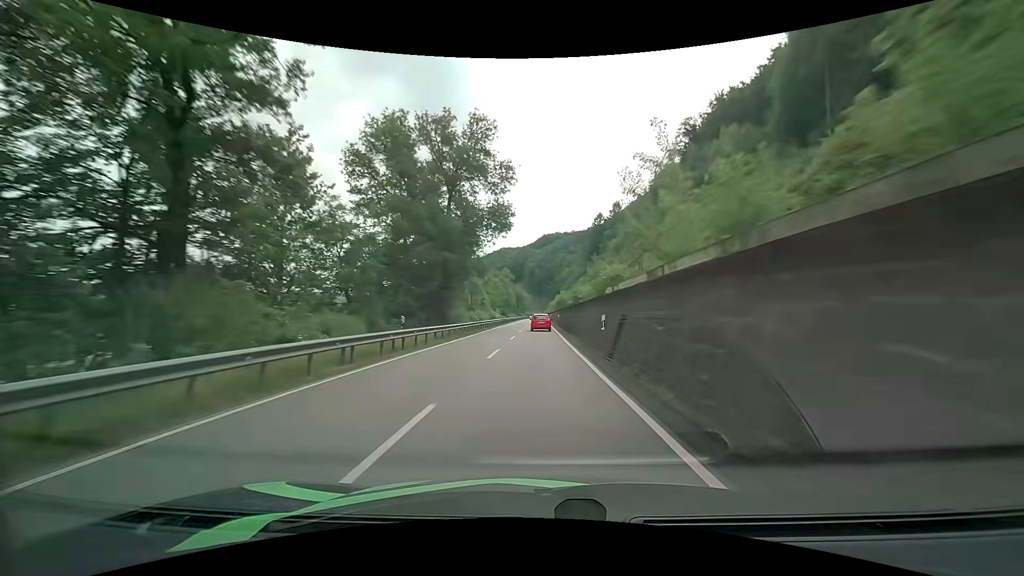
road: primary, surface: asphalt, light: Day
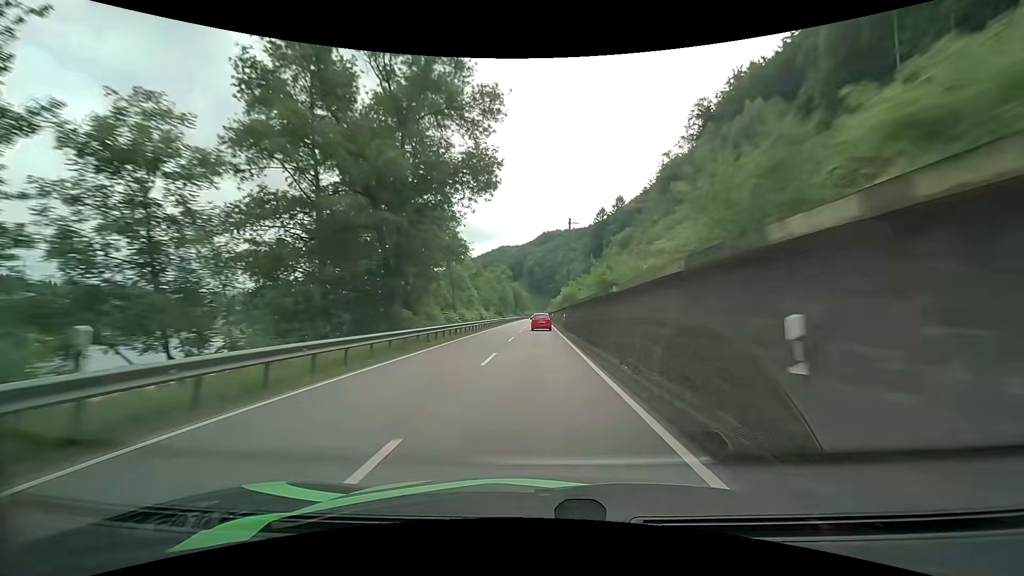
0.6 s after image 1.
(0.0, +13.9) m; 0°
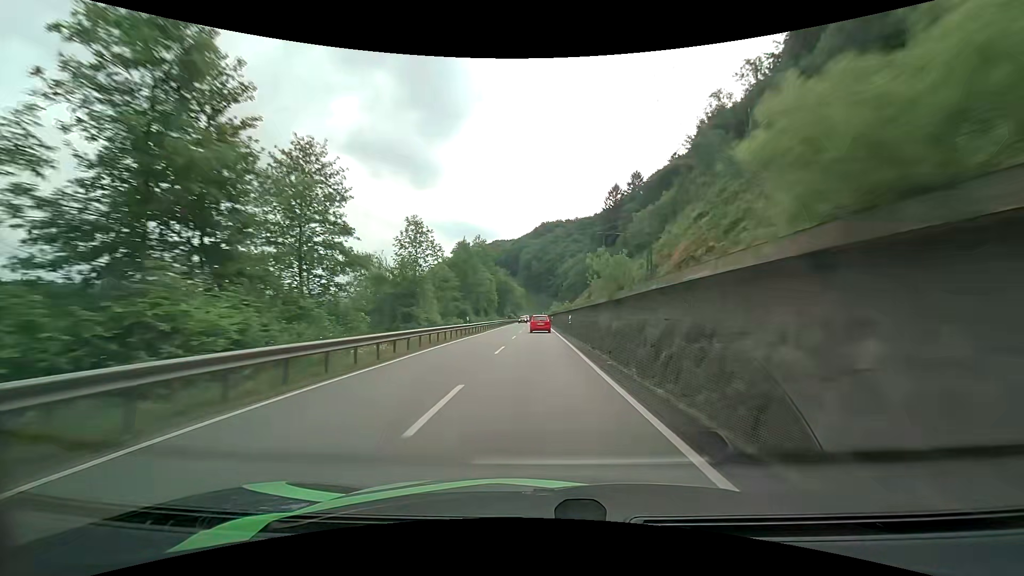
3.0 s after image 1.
(-0.1, +55.4) m; 0°
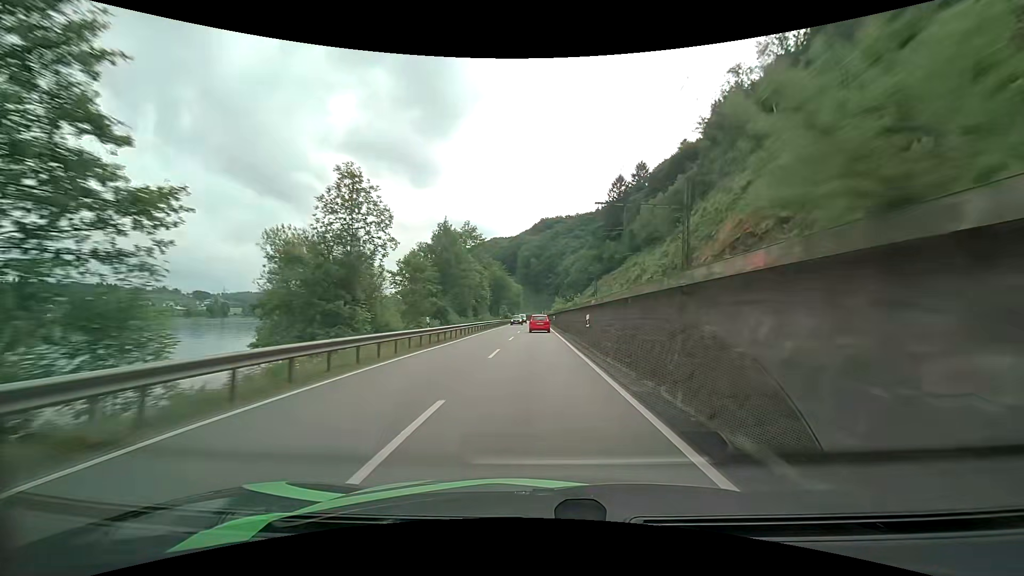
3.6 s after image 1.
(+0.1, +13.8) m; +1°
(0, +10) (0, +20) (0, +30) (0, +40) (0, +50) (0, +60) (0, +70) (0, +80) (-1, +90) (-1, +100) m
